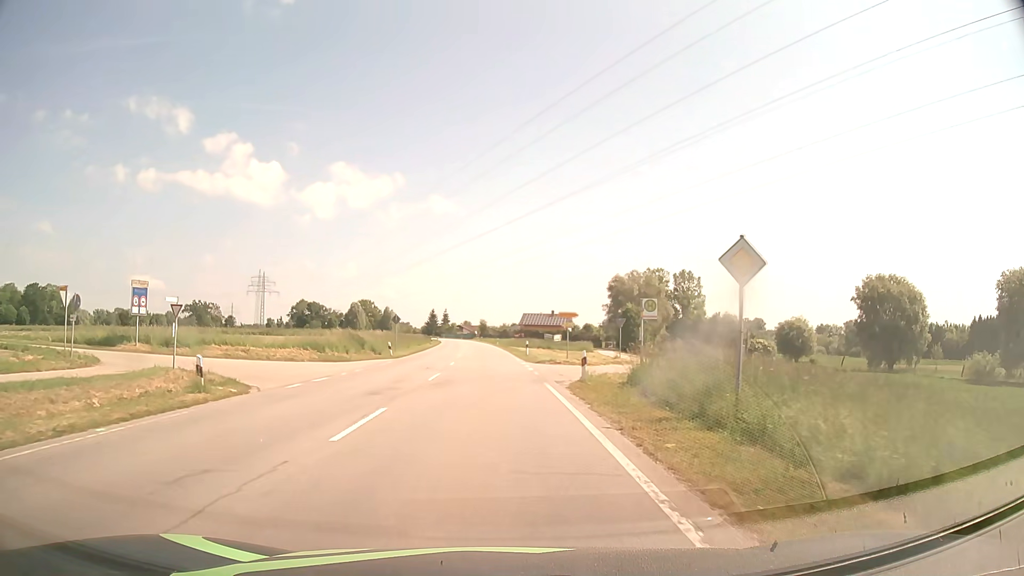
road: secondary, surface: asphalt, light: Day
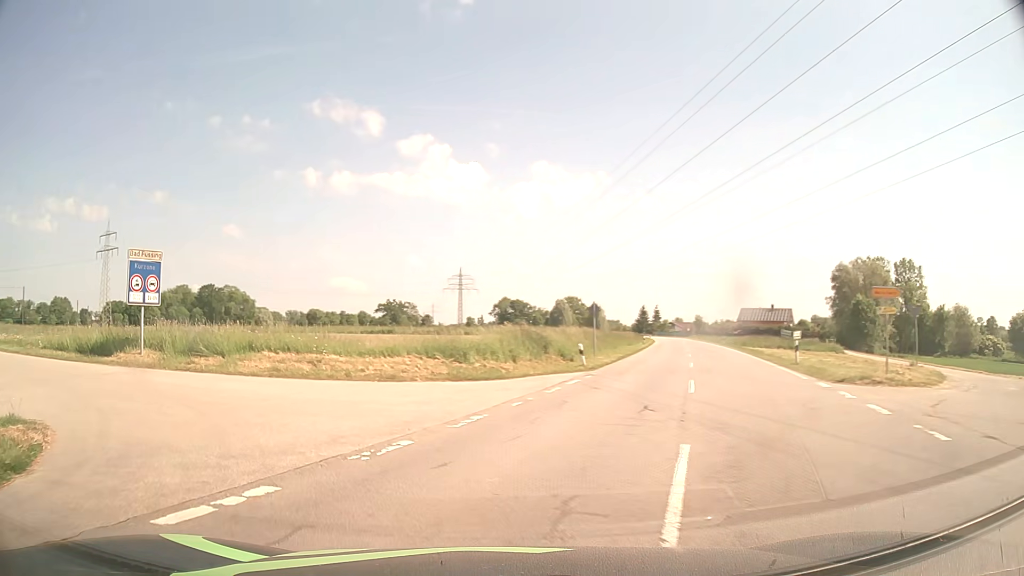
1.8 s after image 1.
(-1.3, +16.2) m; -16°
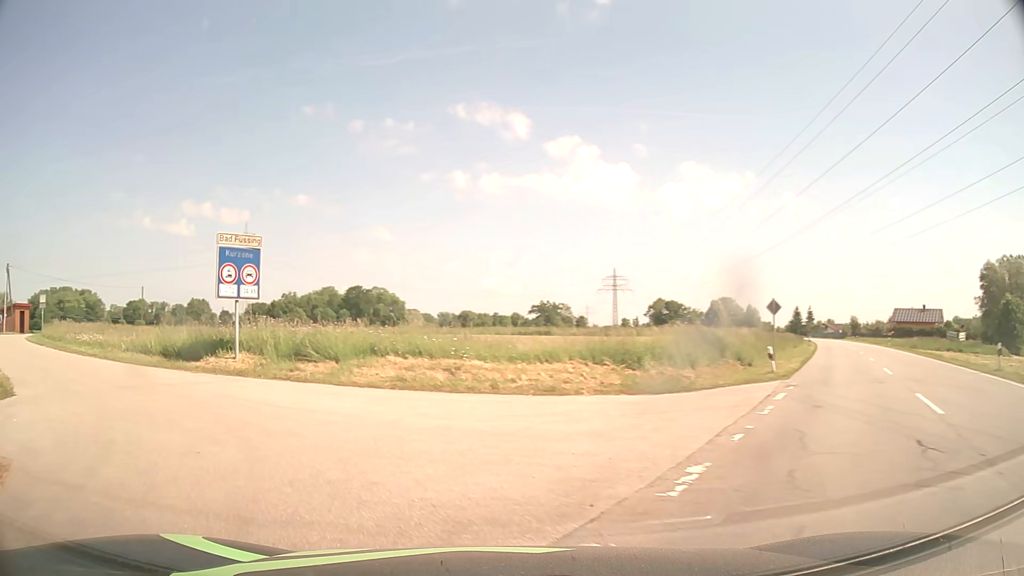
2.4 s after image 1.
(-0.5, +4.4) m; -13°
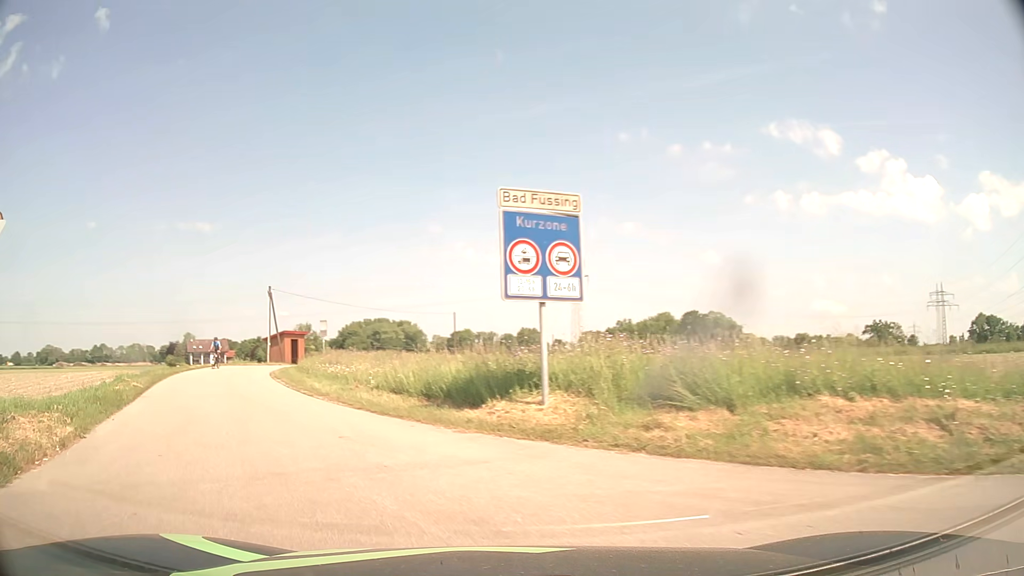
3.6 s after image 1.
(-2.1, +8.3) m; -27°
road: unclassified
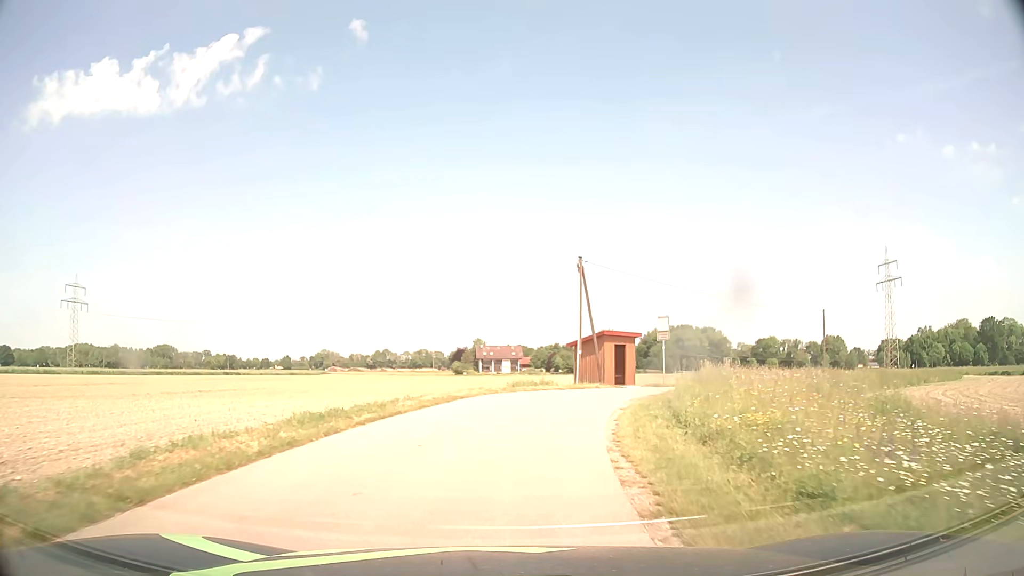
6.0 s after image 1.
(-7.8, +19.5) m; -28°
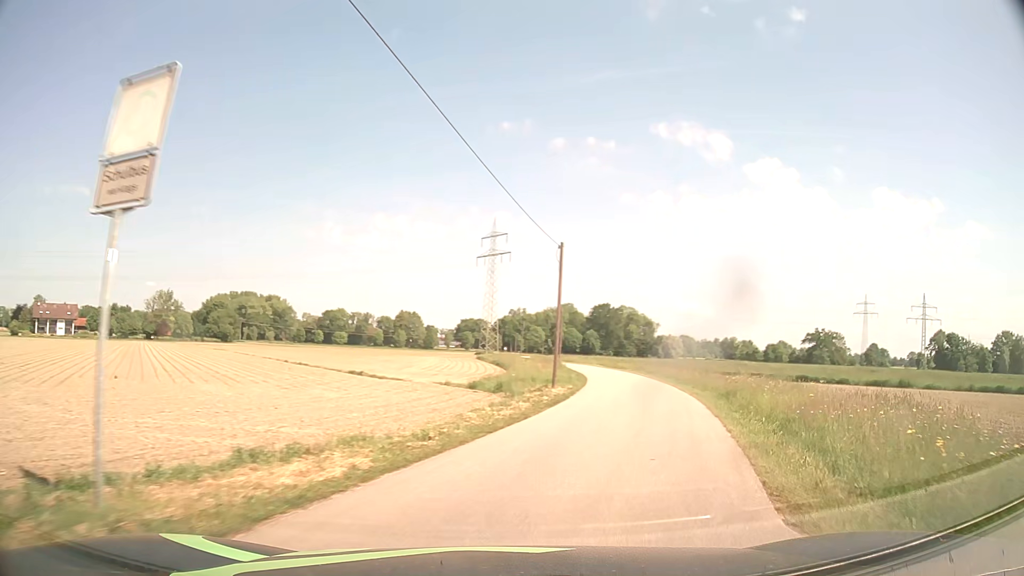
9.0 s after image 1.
(+6.9, +30.4) m; +35°
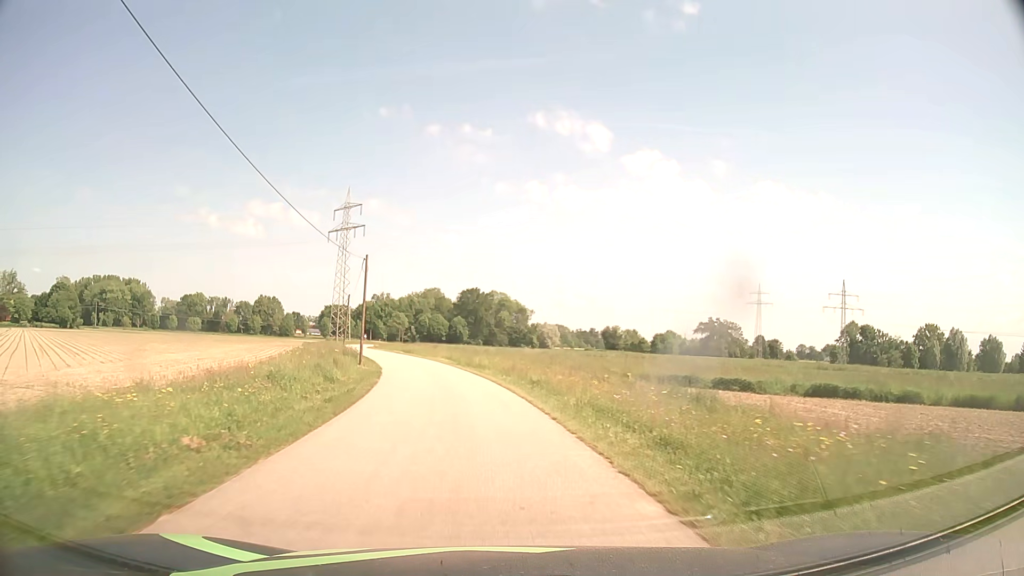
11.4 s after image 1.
(+6.6, +28.5) m; +14°
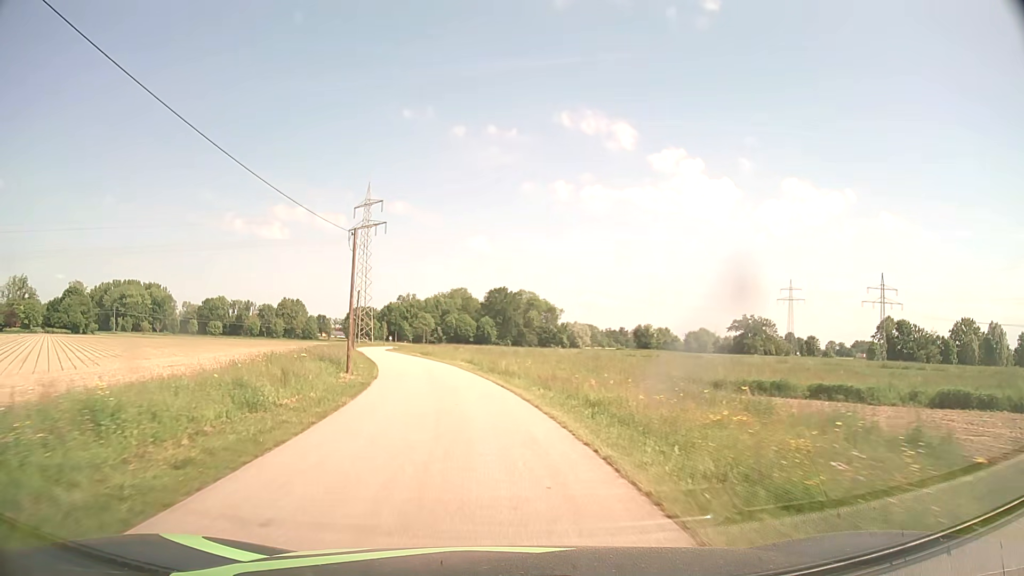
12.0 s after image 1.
(-0.2, +8.5) m; -2°
(0, +10) (-1, +20) (-3, +30) (-5, +40) (-7, +49) (-9, +59) (-12, +69) (-15, +78) (-17, +88) (-19, +98) m
